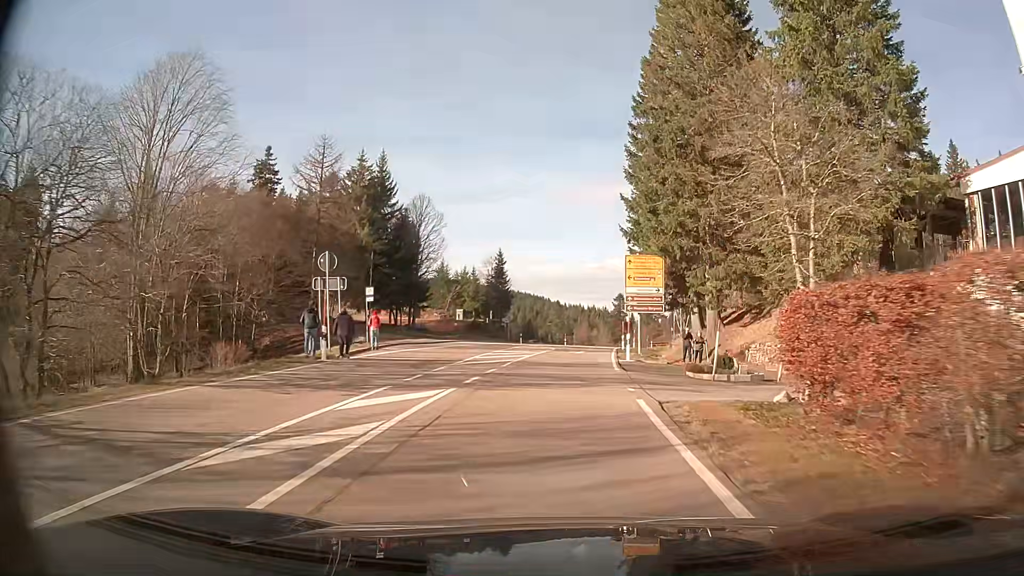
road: secondary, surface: asphalt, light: Day
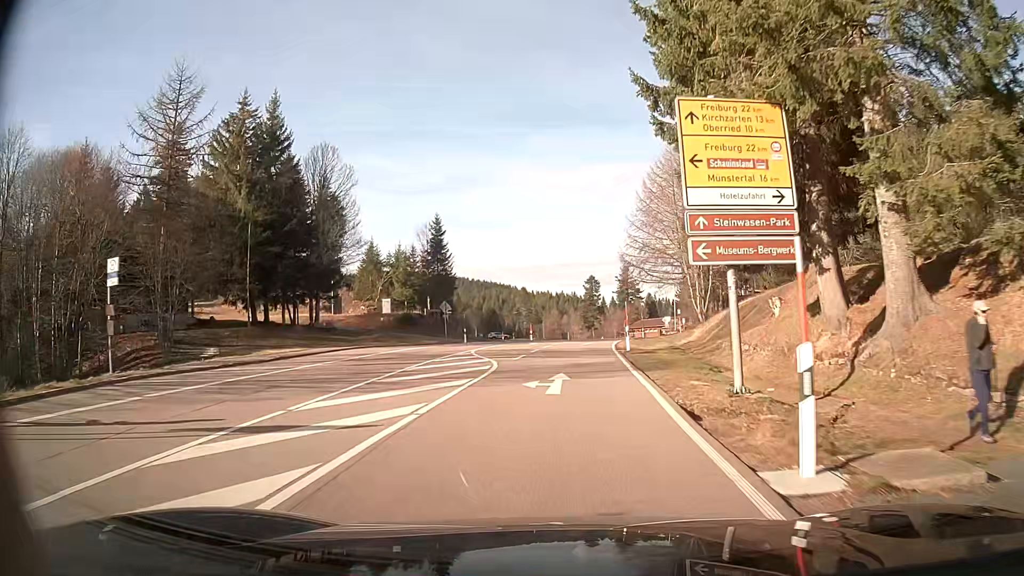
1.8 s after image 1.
(+0.5, +23.5) m; +2°
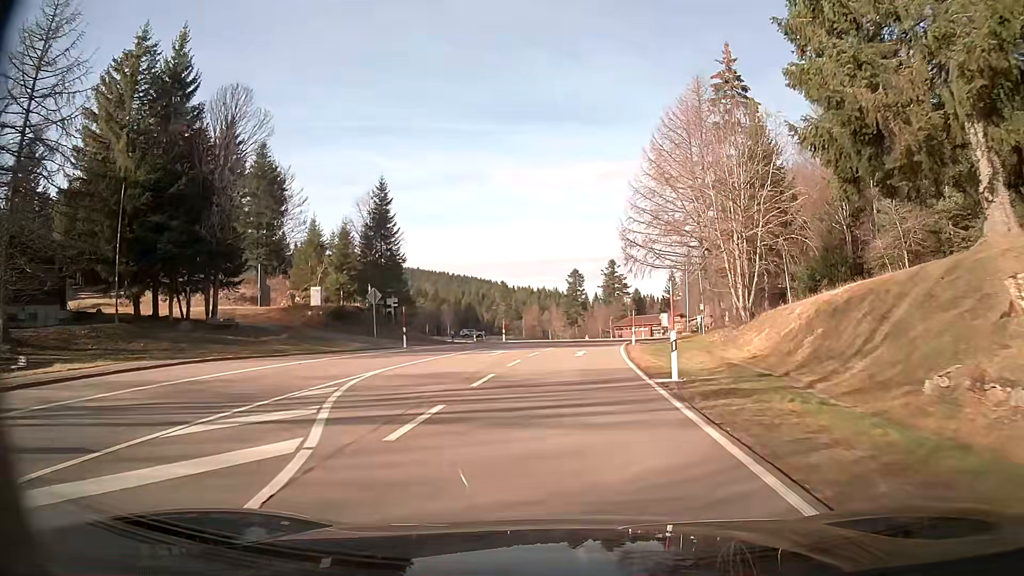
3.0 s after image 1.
(+0.2, +15.6) m; +2°
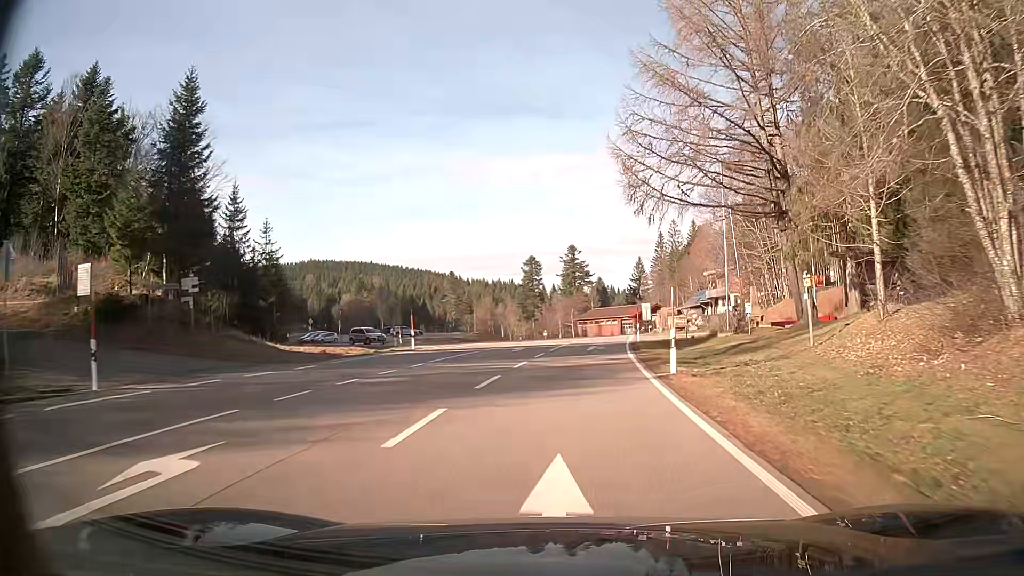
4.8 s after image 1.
(+0.7, +24.2) m; +4°
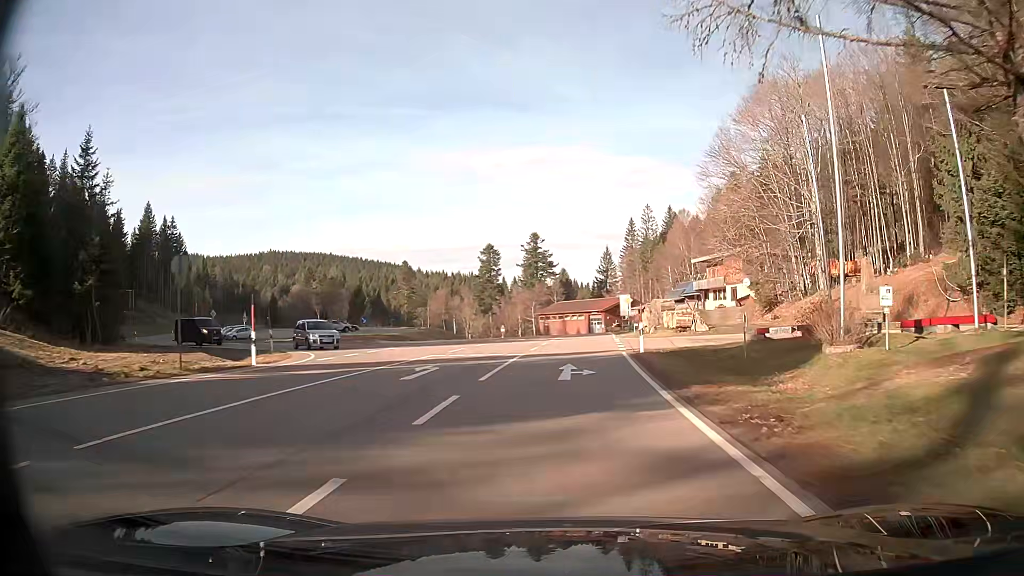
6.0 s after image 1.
(+0.5, +16.4) m; +3°
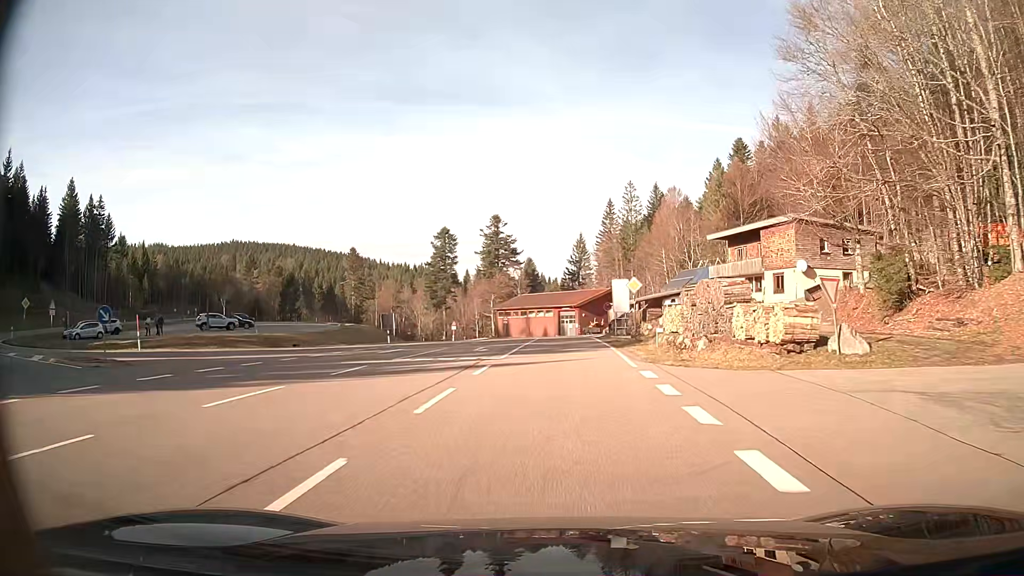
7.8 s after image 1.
(+0.5, +24.5) m; +2°
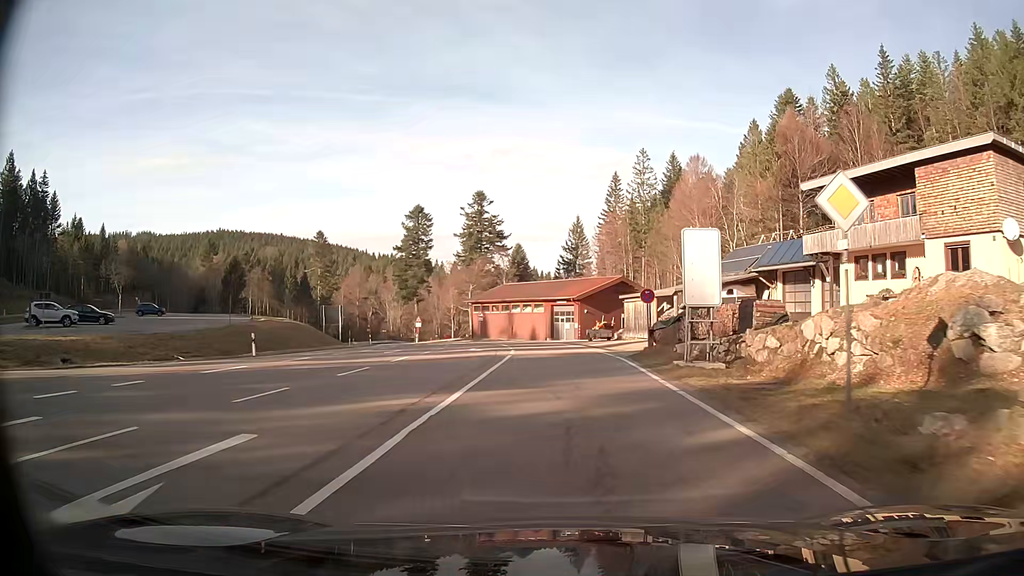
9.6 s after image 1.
(+0.2, +24.4) m; +1°
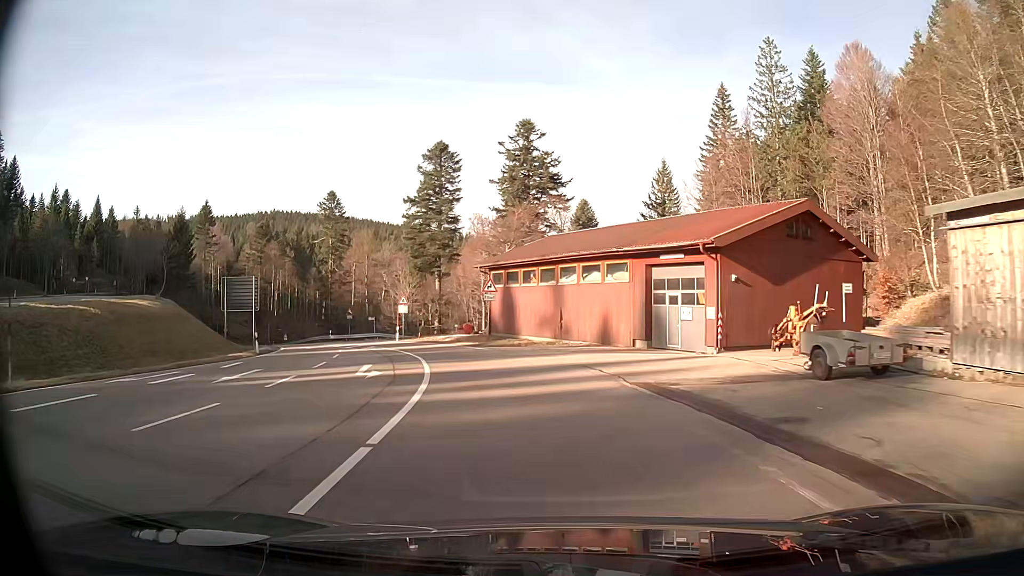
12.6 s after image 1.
(-1.7, +39.4) m; -9°
